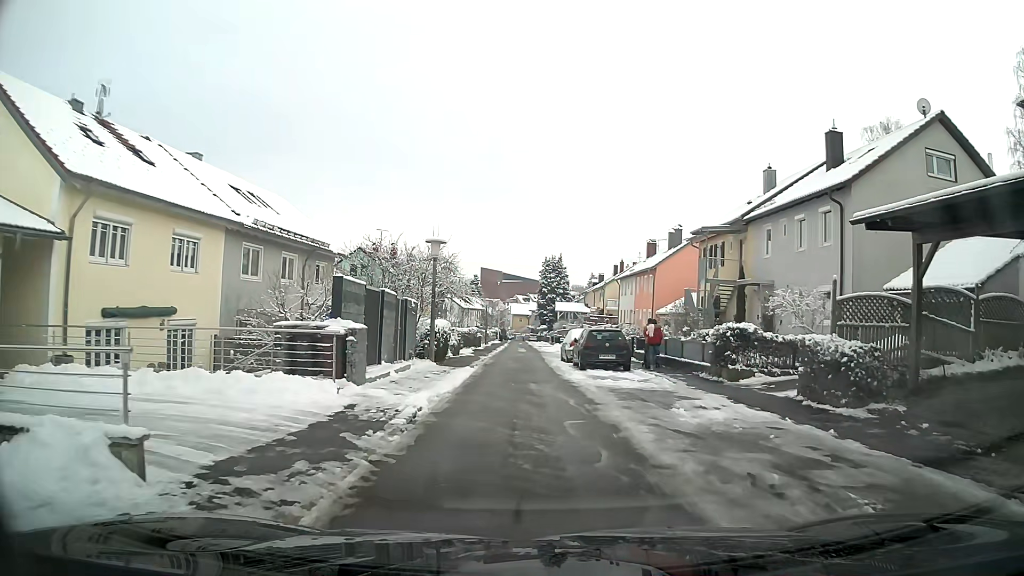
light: Day
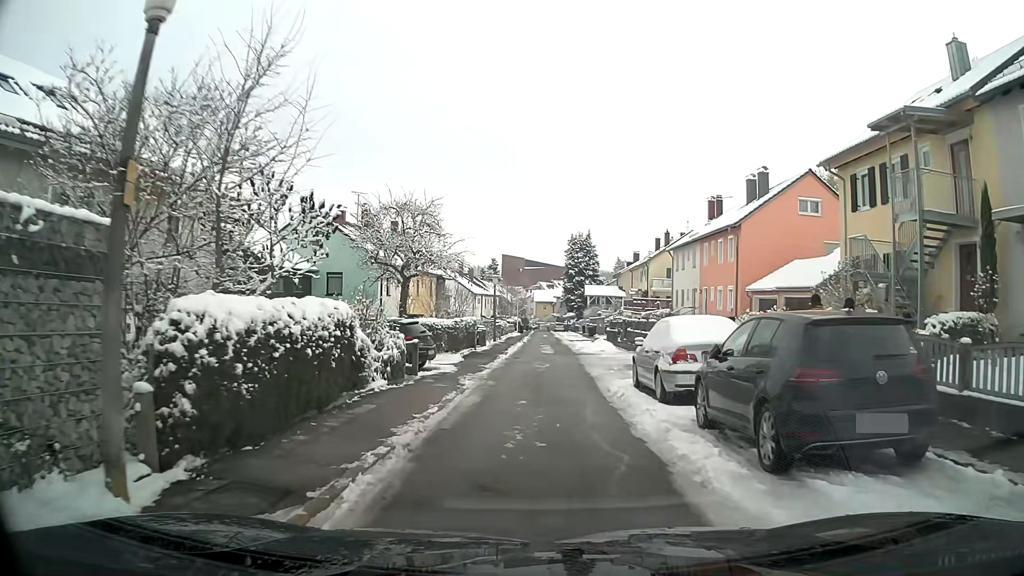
(-0.3, +17.1) m; -2°
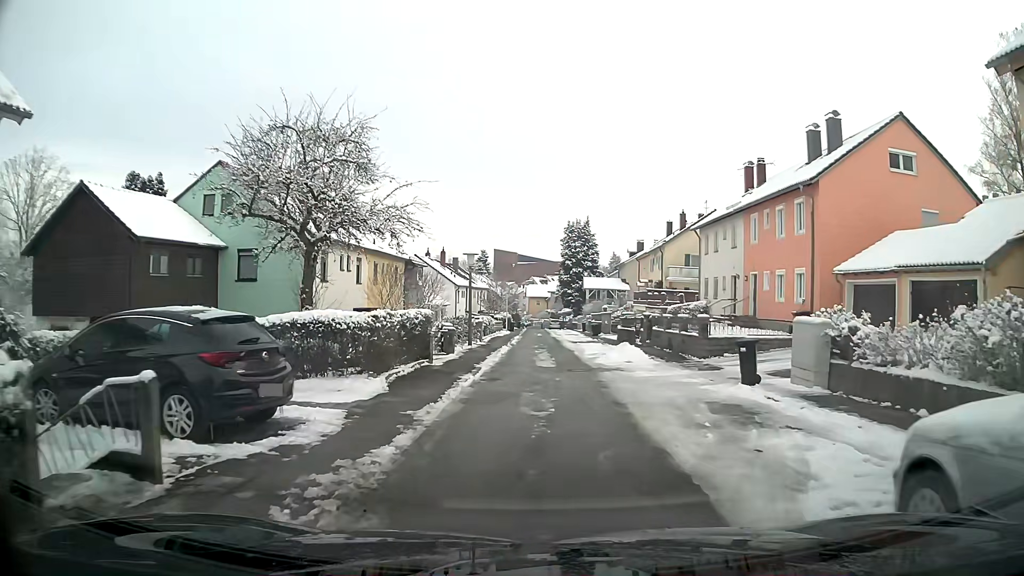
(+0.1, +11.1) m; +1°
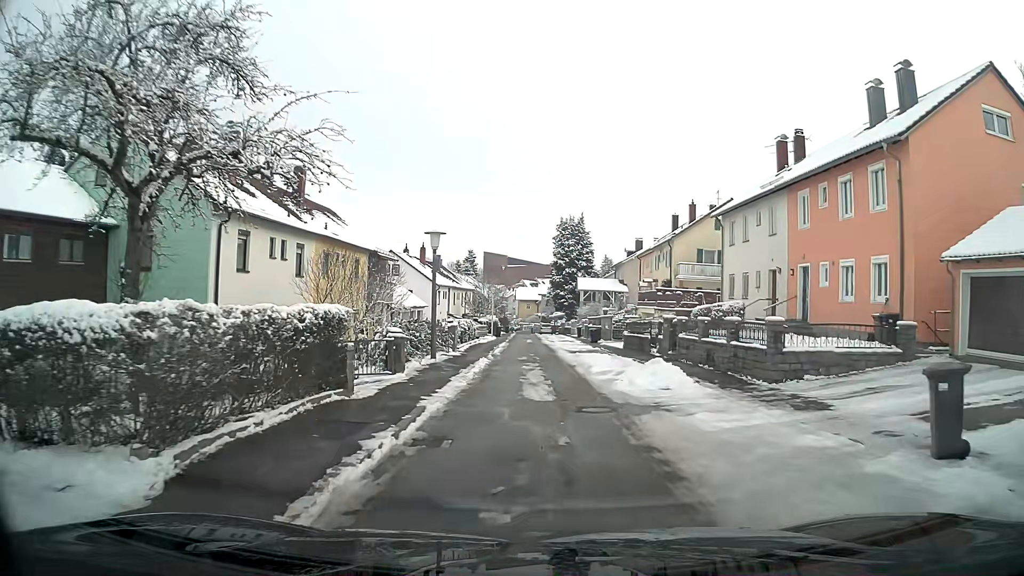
(0.0, +7.5) m; +1°
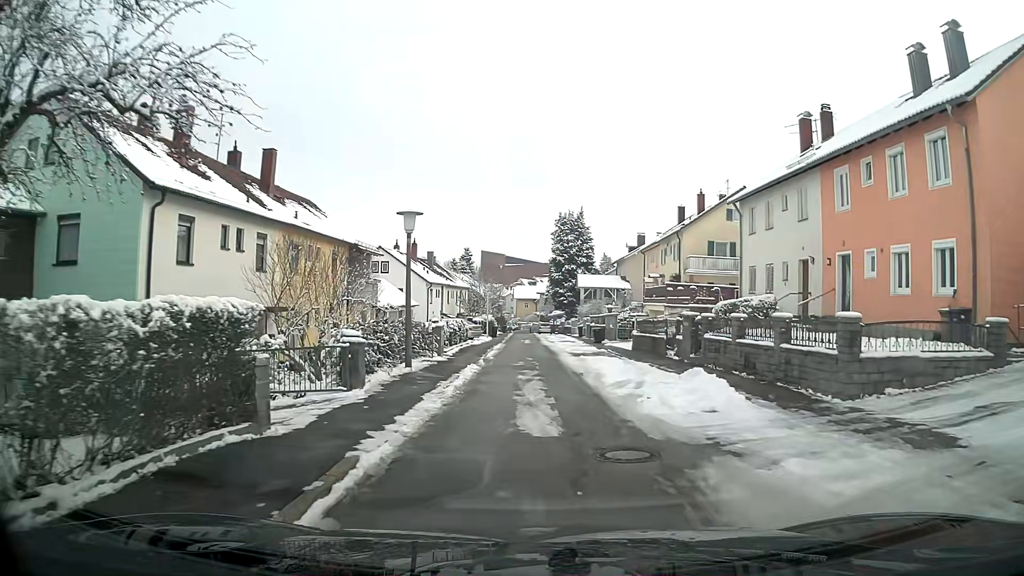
(0.0, +3.7) m; 0°
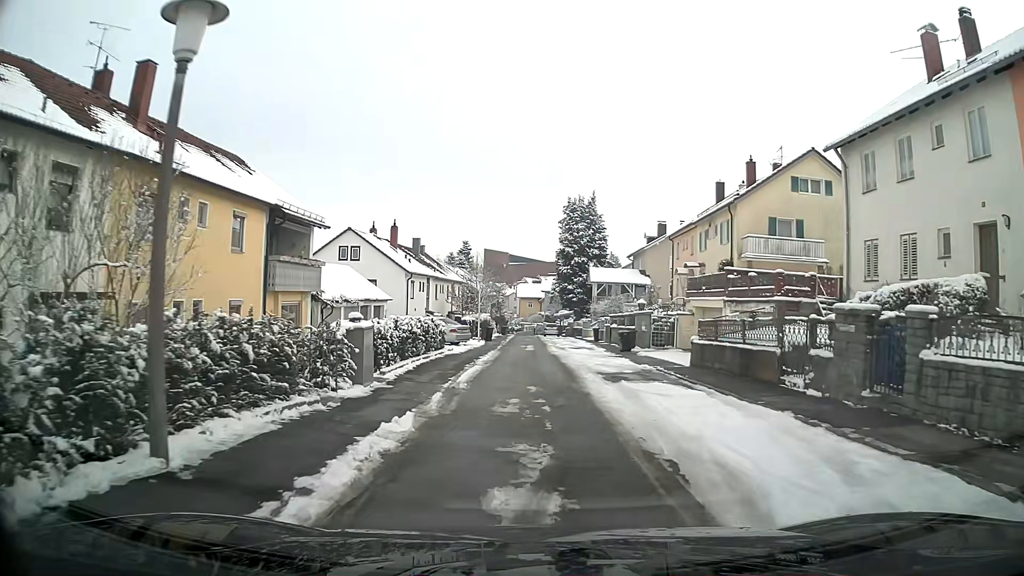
(0.0, +11.3) m; -1°
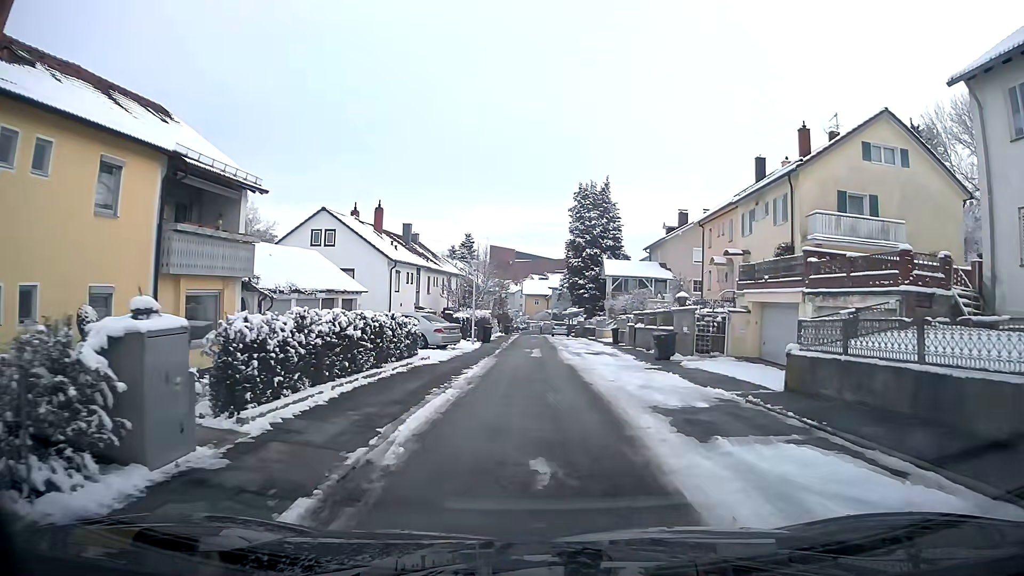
(-0.1, +7.6) m; -1°
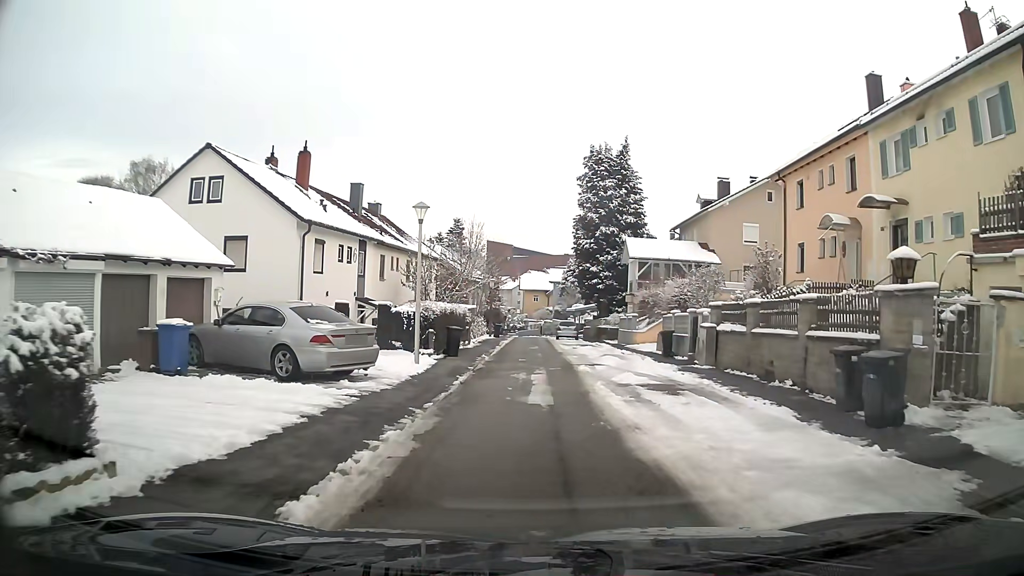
(+0.1, +15.4) m; +1°
